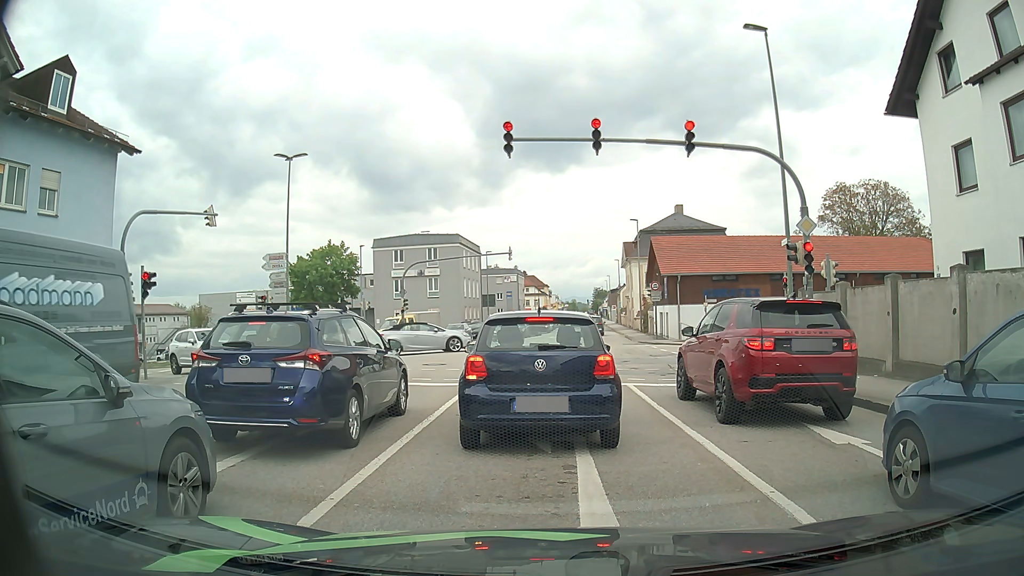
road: tertiary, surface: asphalt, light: Day
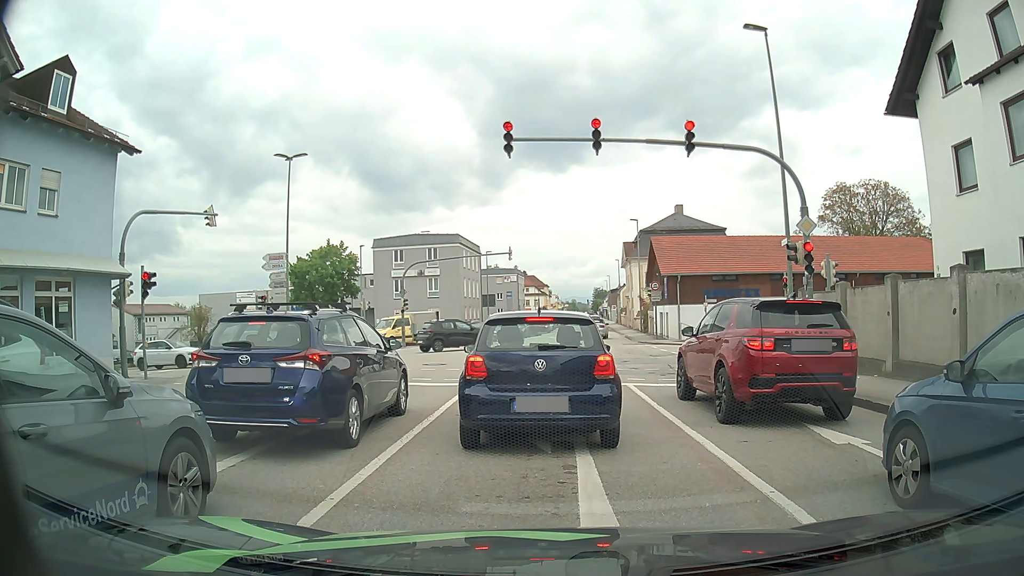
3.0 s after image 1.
(0.0, 0.0) m; 0°
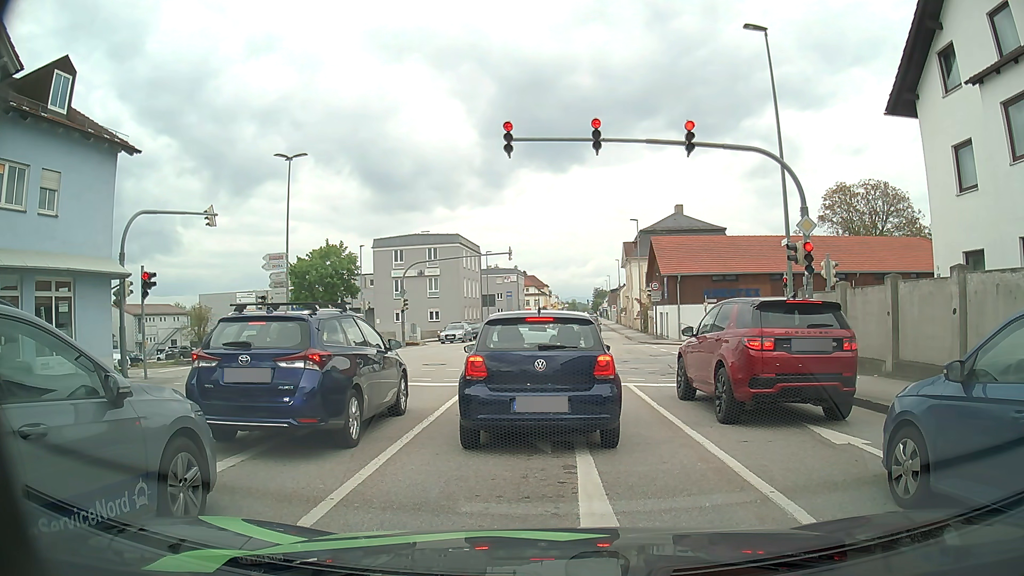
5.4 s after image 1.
(0.0, 0.0) m; 0°
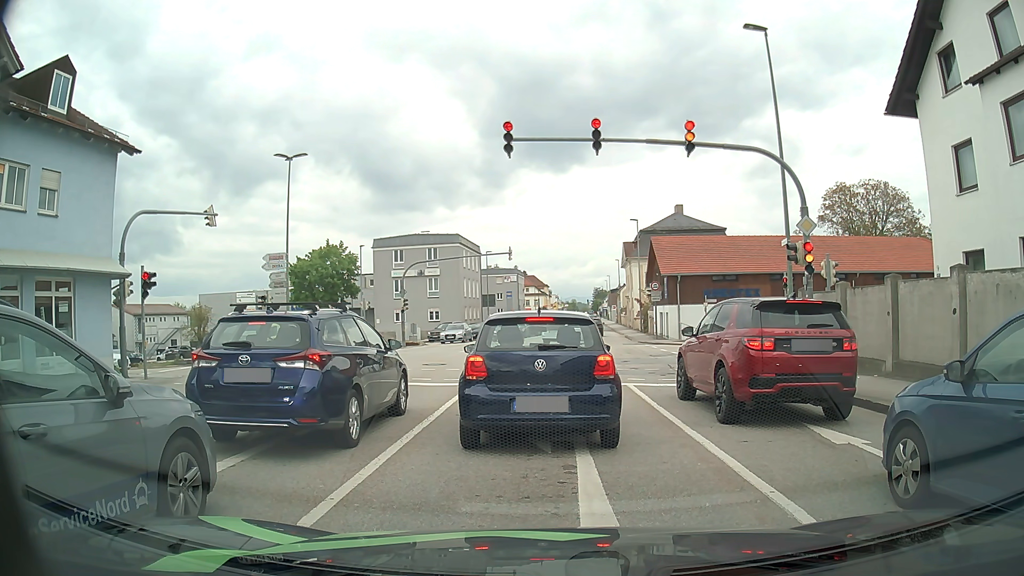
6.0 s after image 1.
(0.0, 0.0) m; 0°
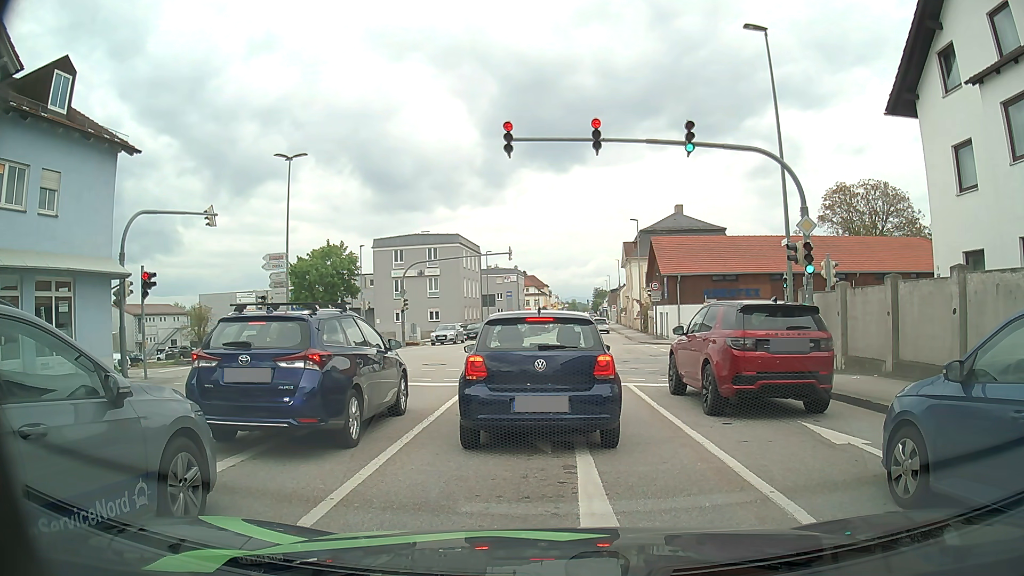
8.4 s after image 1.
(0.0, 0.0) m; 0°
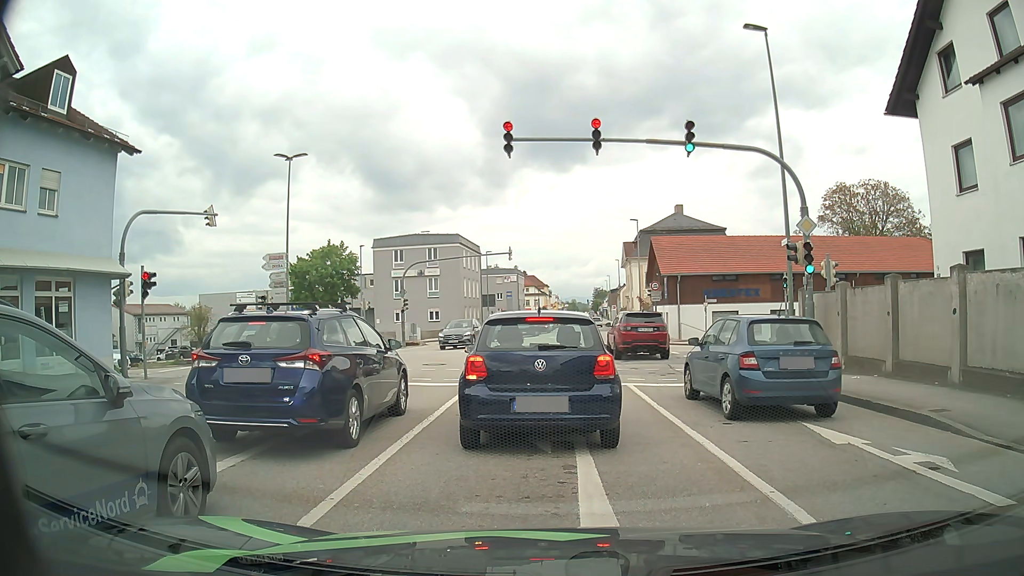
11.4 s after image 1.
(0.0, 0.0) m; 0°
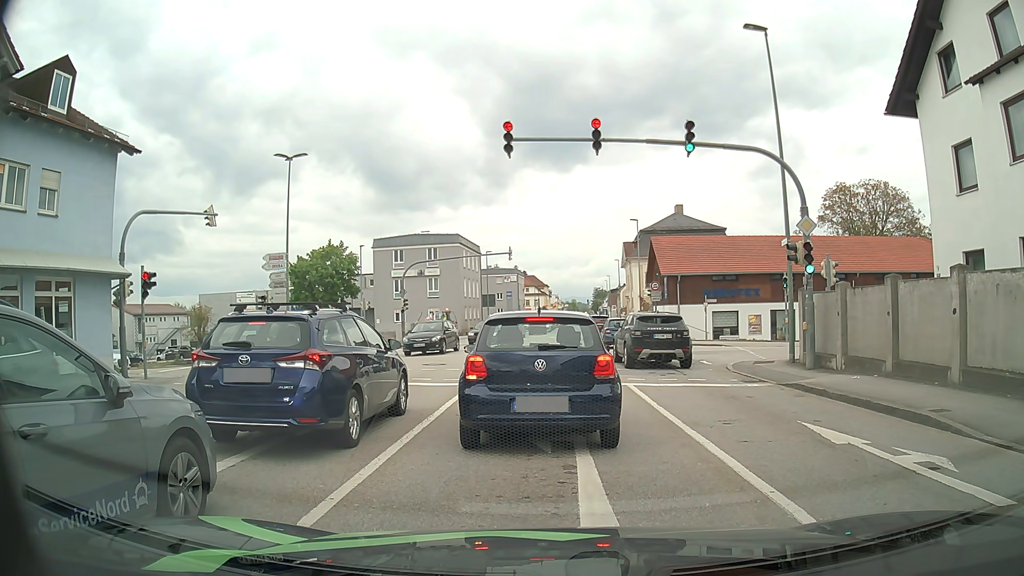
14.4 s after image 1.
(0.0, 0.0) m; 0°
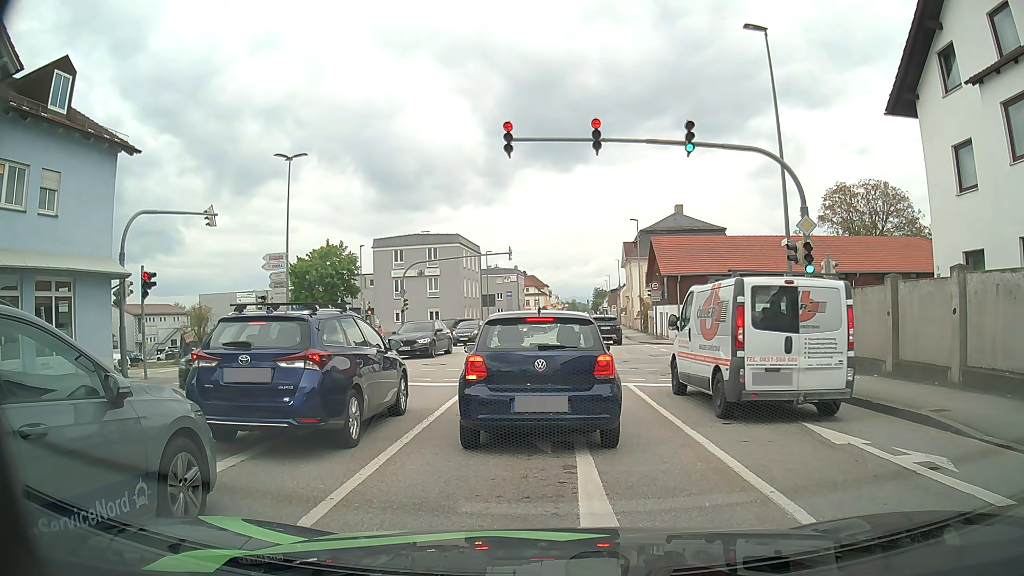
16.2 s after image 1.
(0.0, 0.0) m; 0°
(0, +10) (0, +20) (-1, +30) (-6, +38) (-15, +41) (-25, +41) (-35, +41) (-45, +40) (-55, +40) (-65, +41) m
